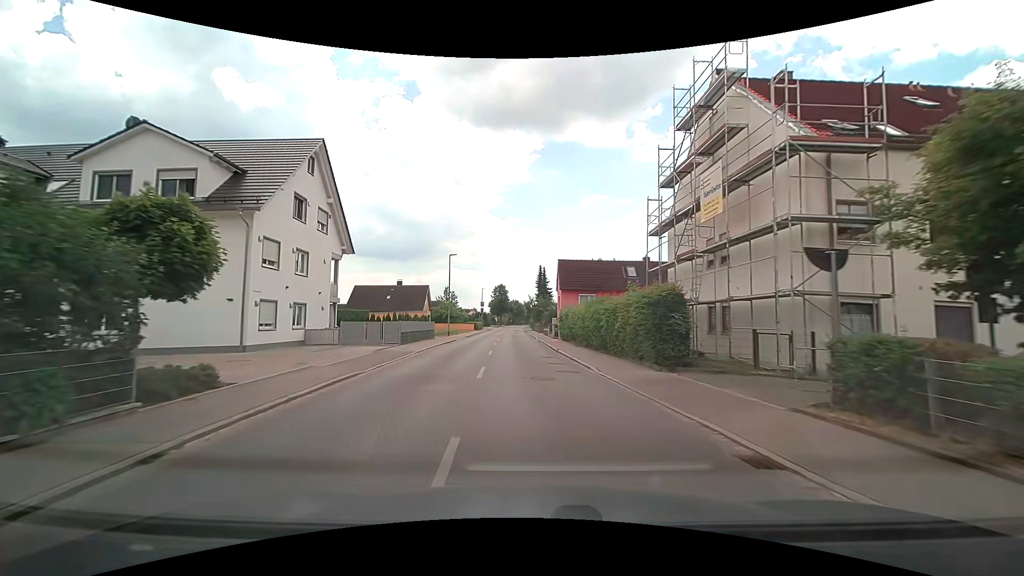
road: tertiary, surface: asphalt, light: Day
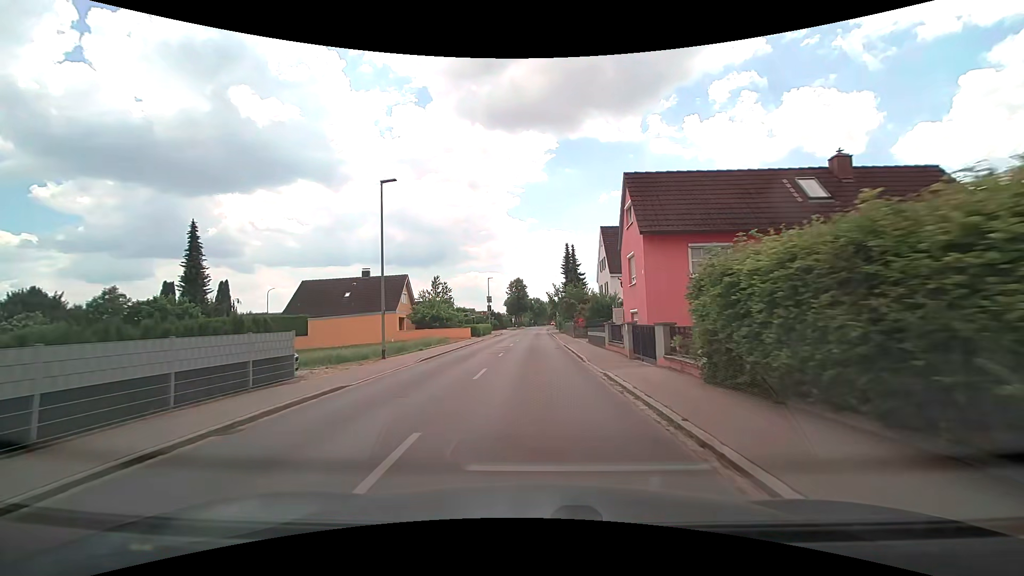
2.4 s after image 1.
(-0.8, +26.7) m; -2°
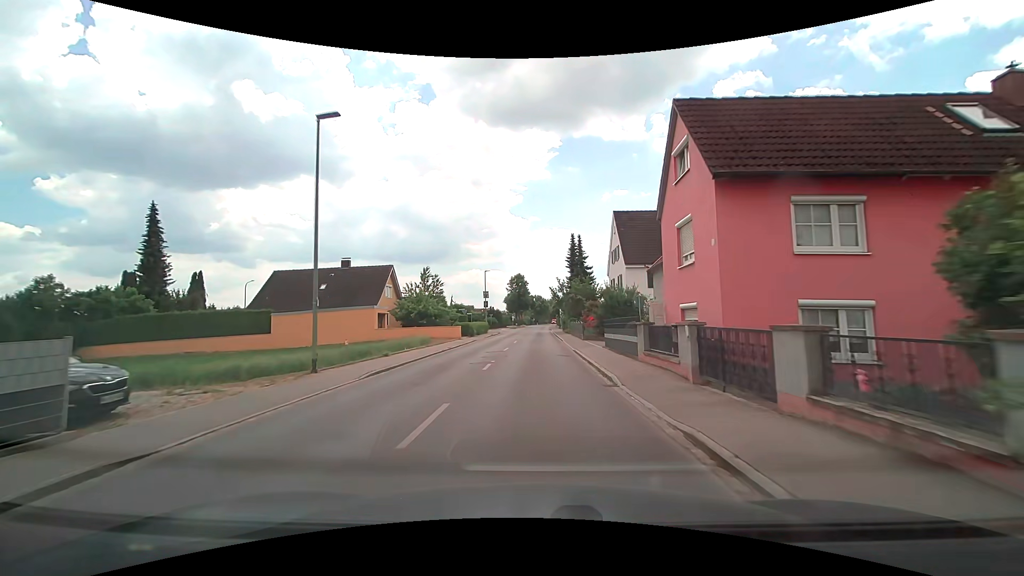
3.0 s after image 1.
(-0.1, +6.8) m; -1°
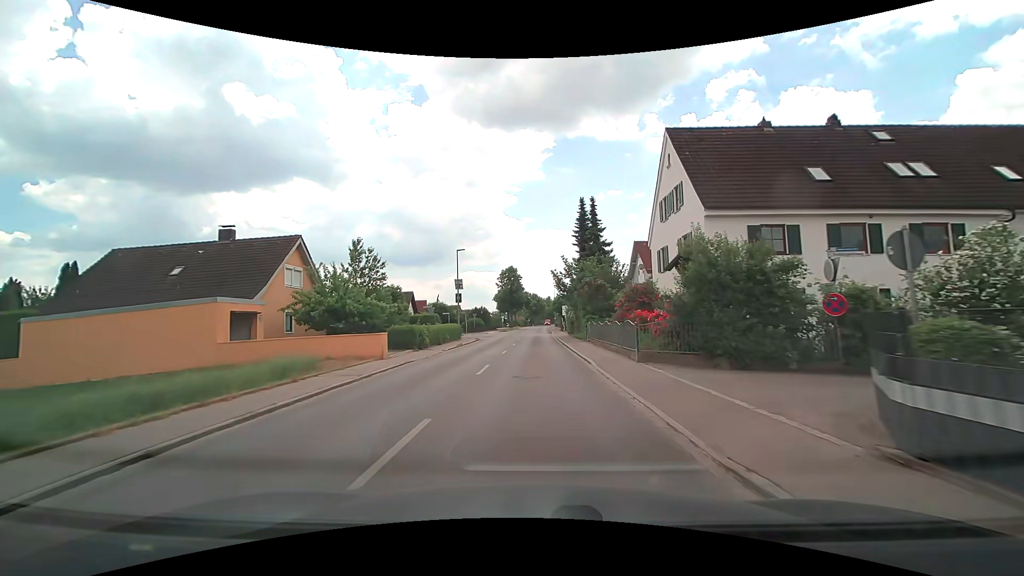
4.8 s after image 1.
(+0.1, +19.2) m; 0°
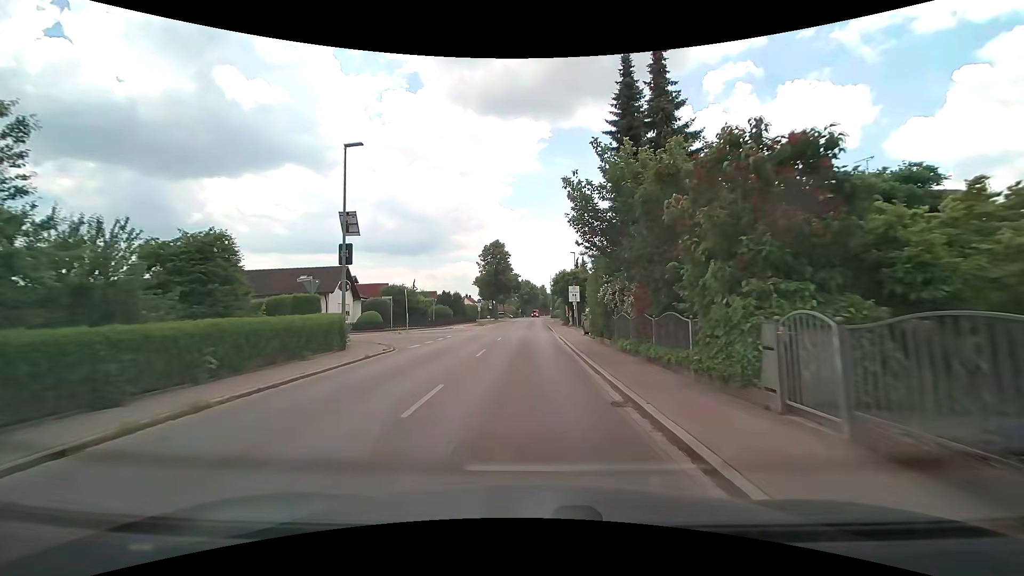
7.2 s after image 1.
(+0.6, +24.3) m; +2°
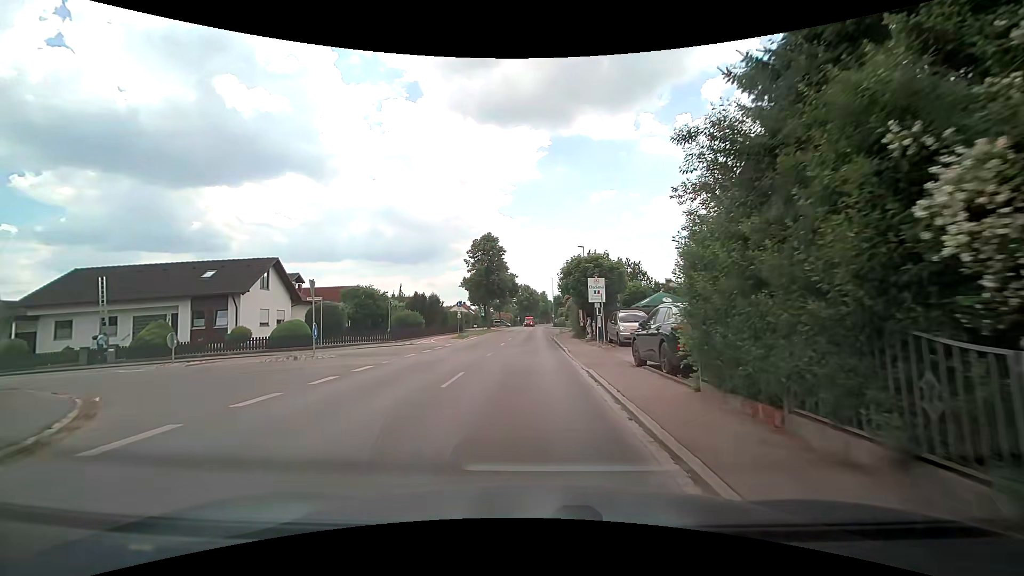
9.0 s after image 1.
(0.0, +14.3) m; 0°
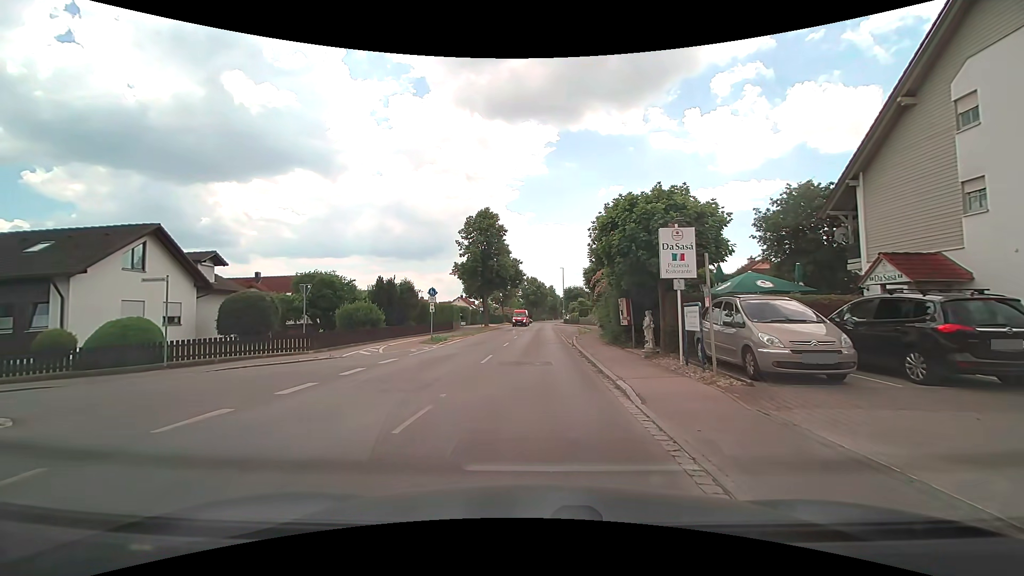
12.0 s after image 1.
(-0.2, +12.5) m; -1°
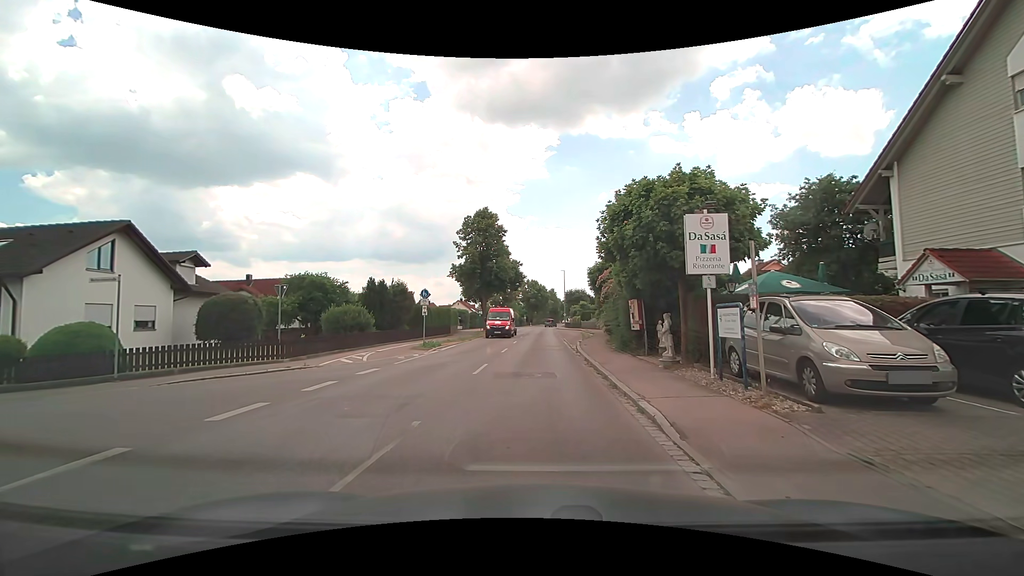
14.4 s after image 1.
(0.0, +1.9) m; 0°
